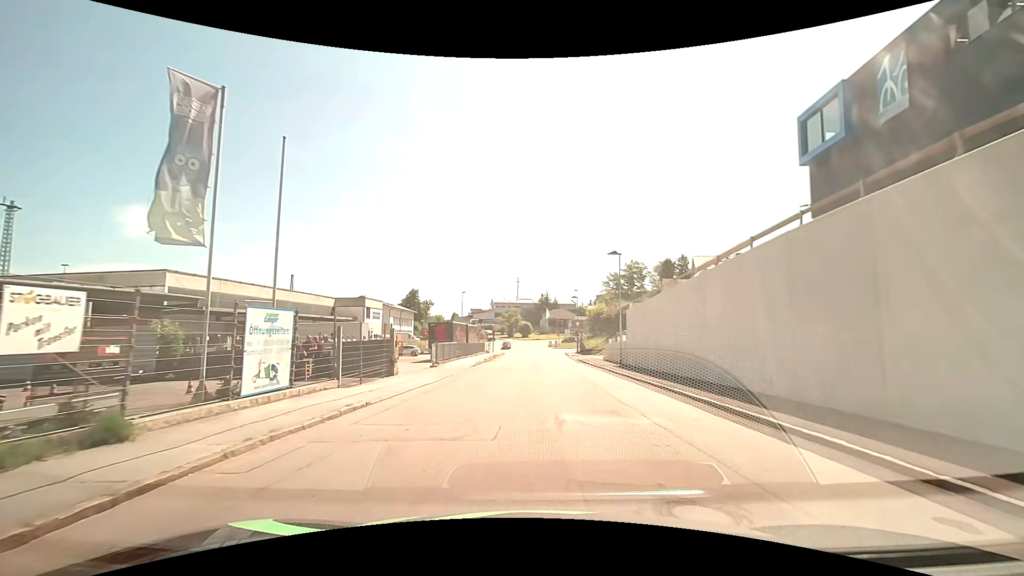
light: Day
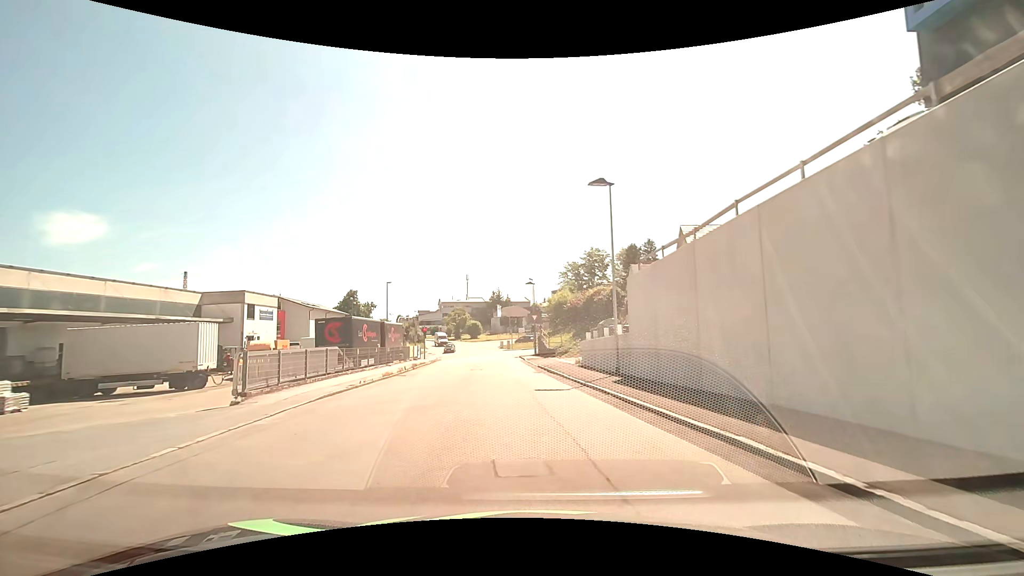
(+0.8, +16.2) m; +4°
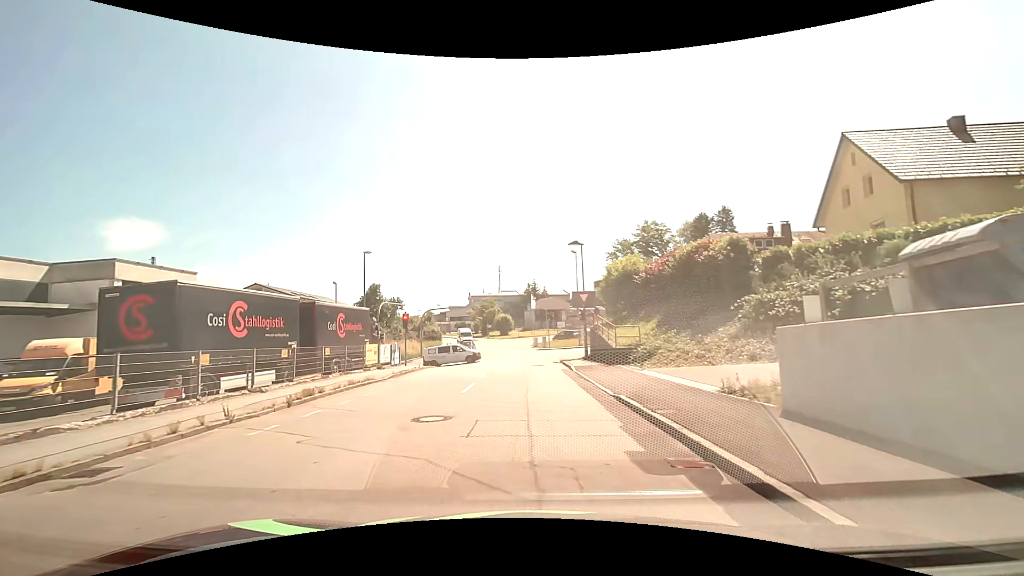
(-0.2, +20.3) m; -3°
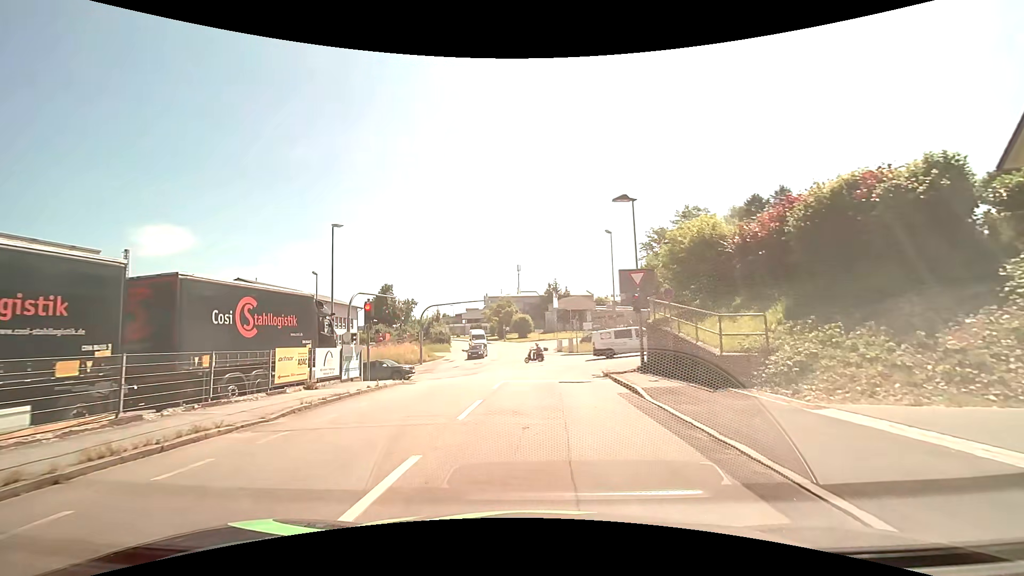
(-0.2, +10.9) m; -2°
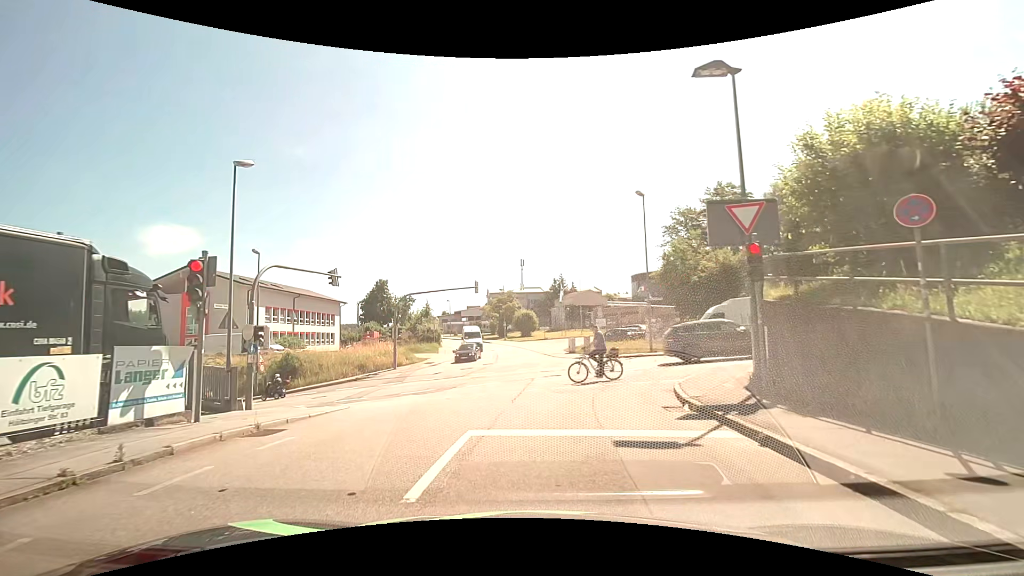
(-0.1, +10.7) m; 0°
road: residential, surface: asphalt
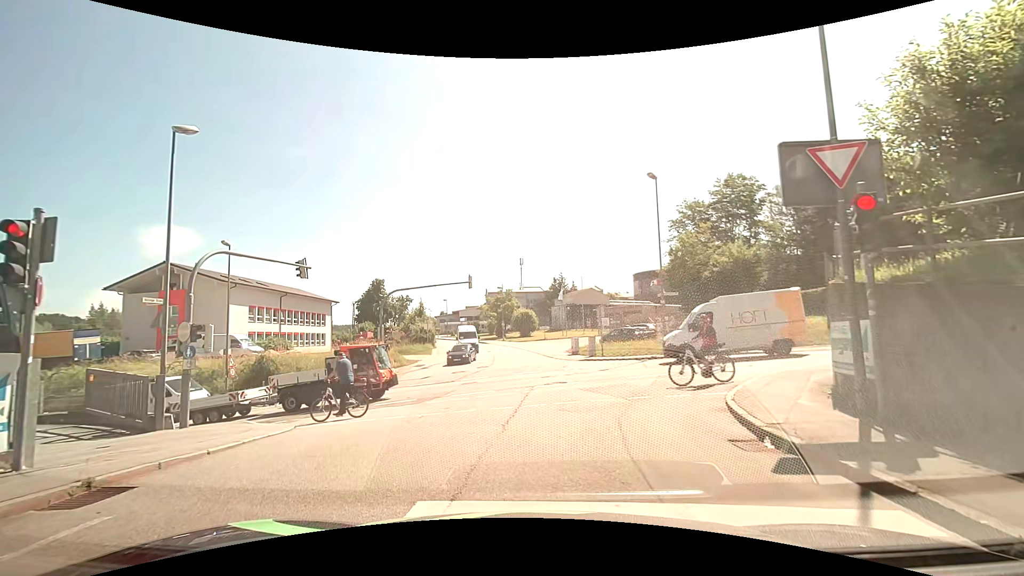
(0.0, +3.3) m; -1°
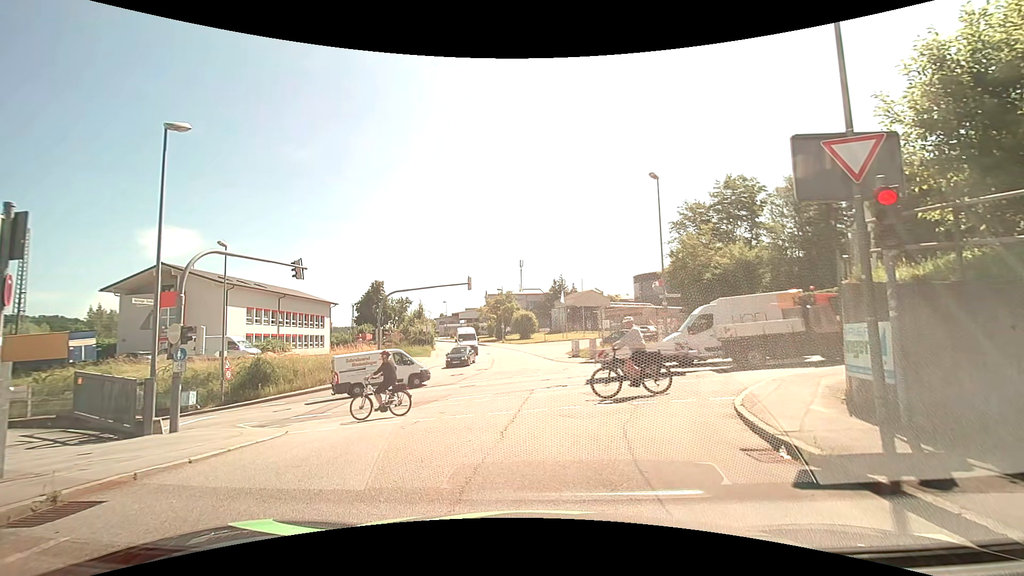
(0.0, +0.5) m; 0°
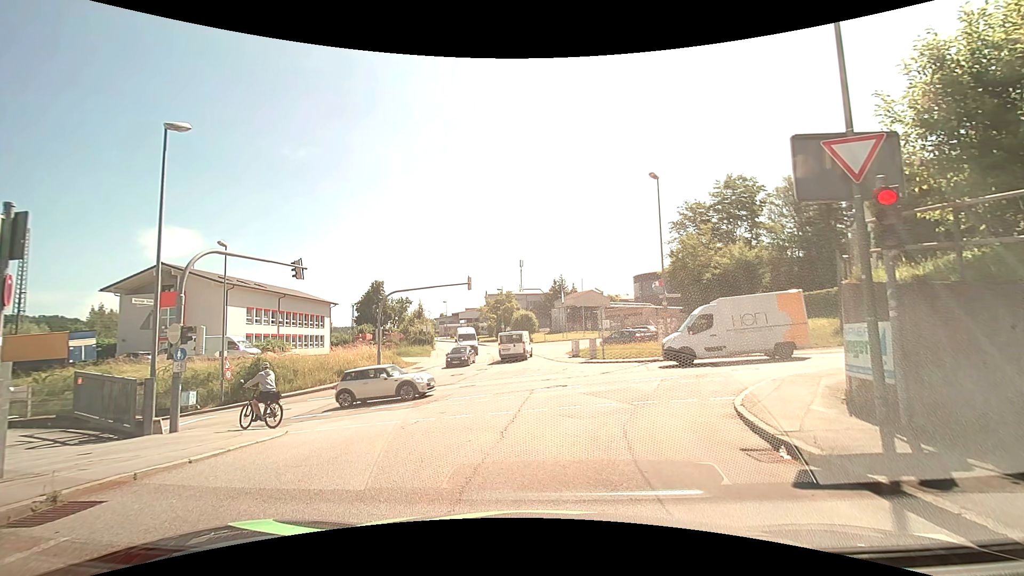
(0.0, 0.0) m; 0°
